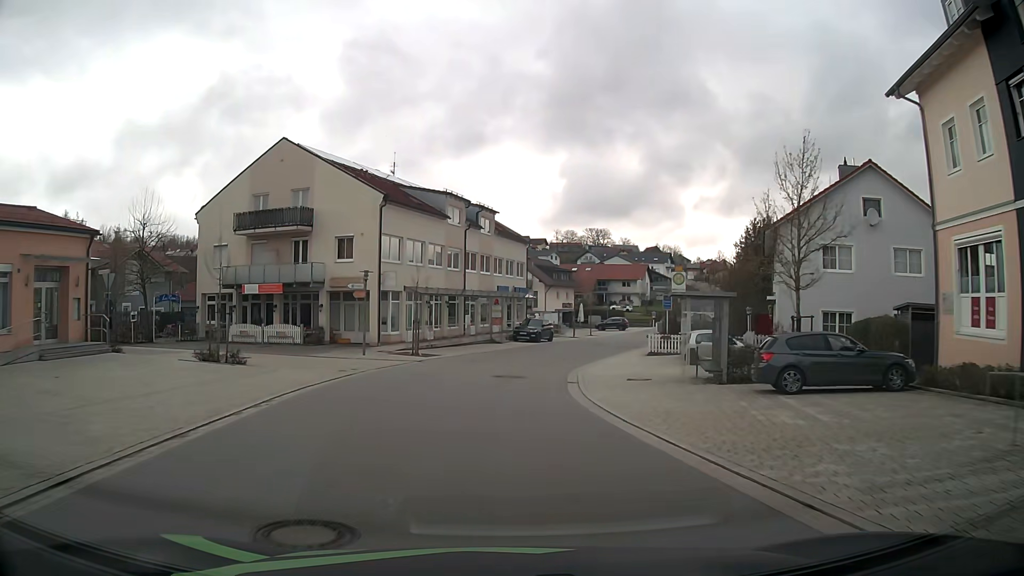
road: tertiary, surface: asphalt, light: Day
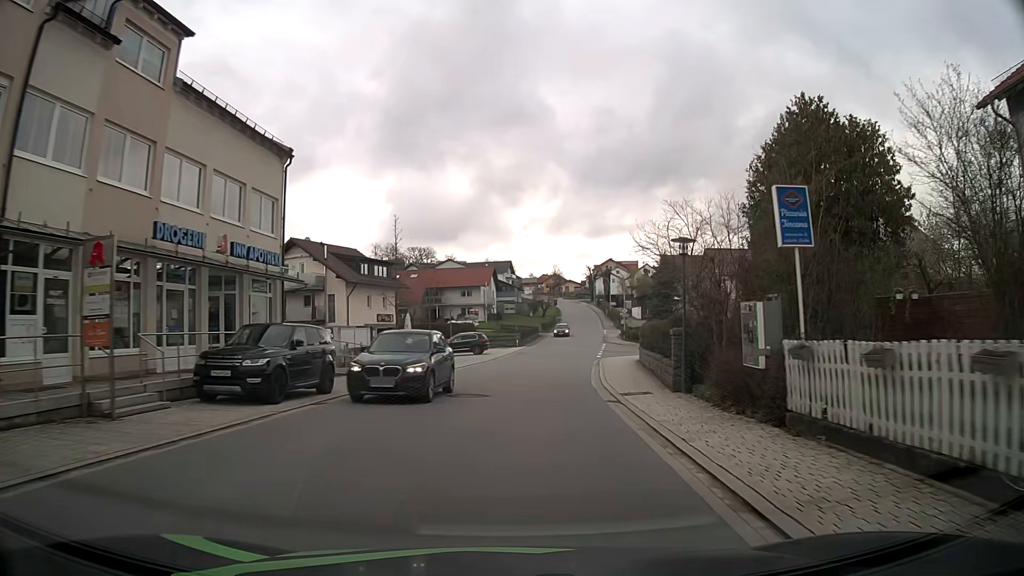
(+3.3, +35.4) m; +15°
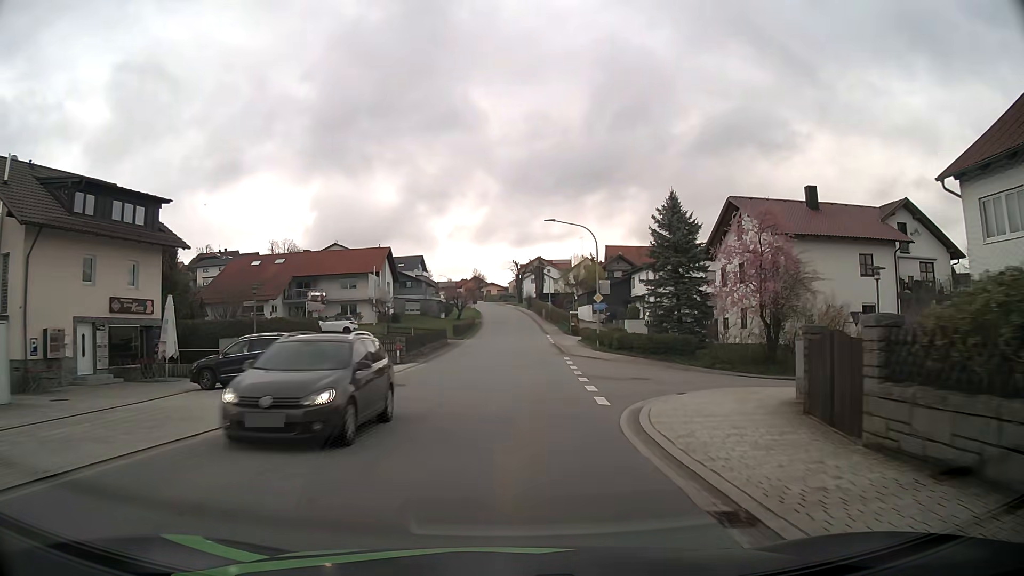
(+2.0, +30.3) m; +6°
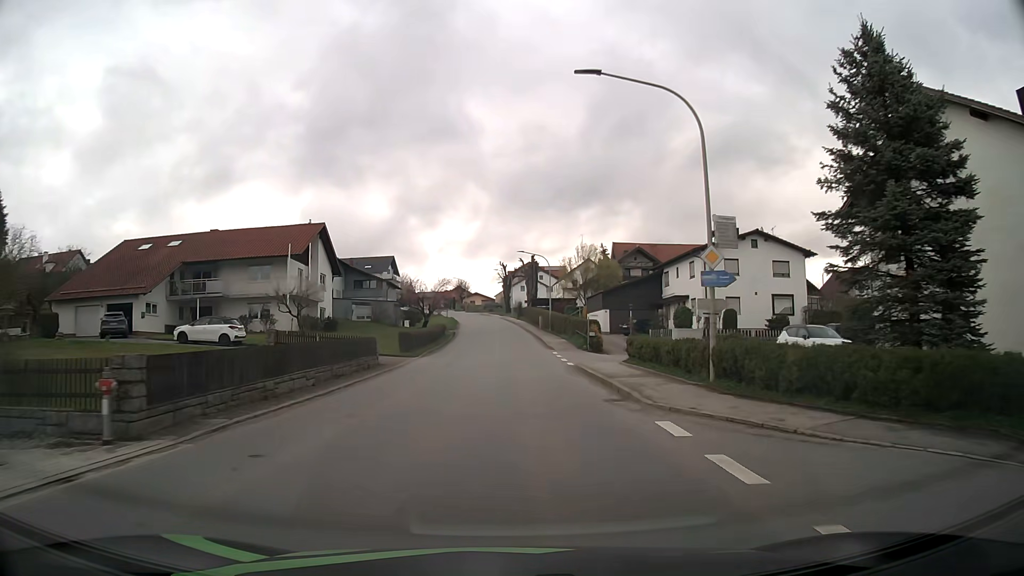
(+0.3, +23.3) m; +1°
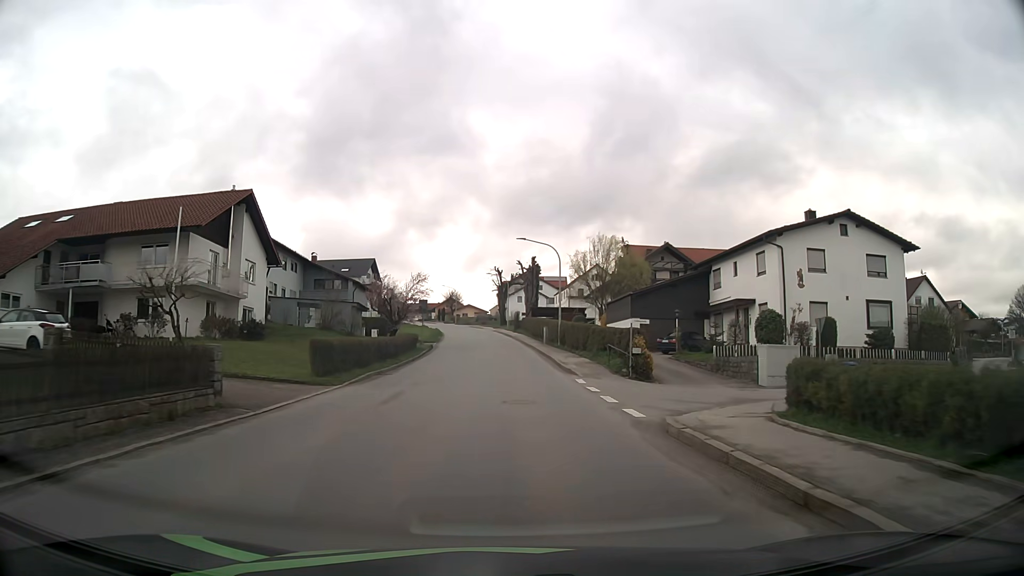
(0.0, +15.6) m; 0°
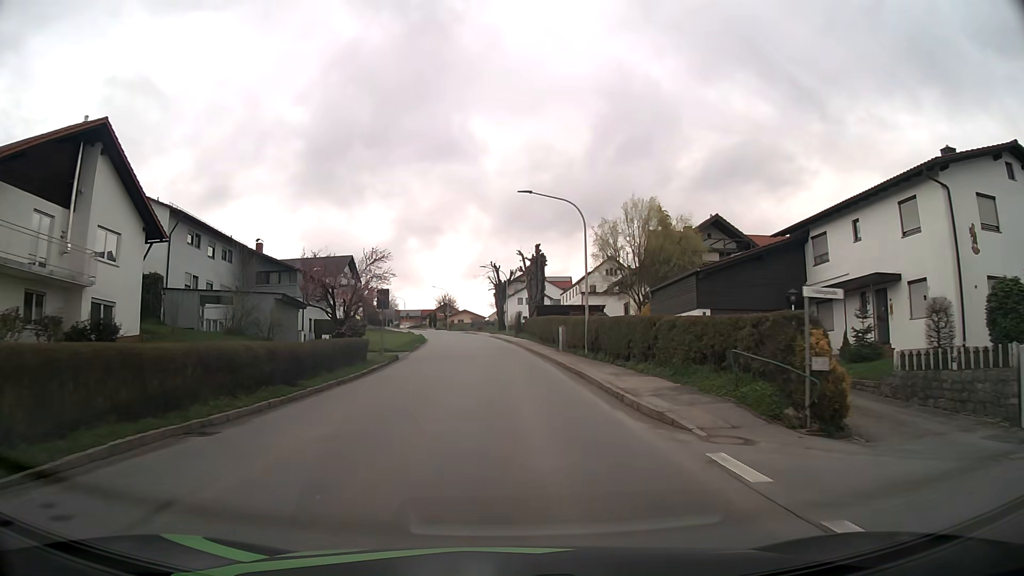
(0.0, +15.7) m; 0°
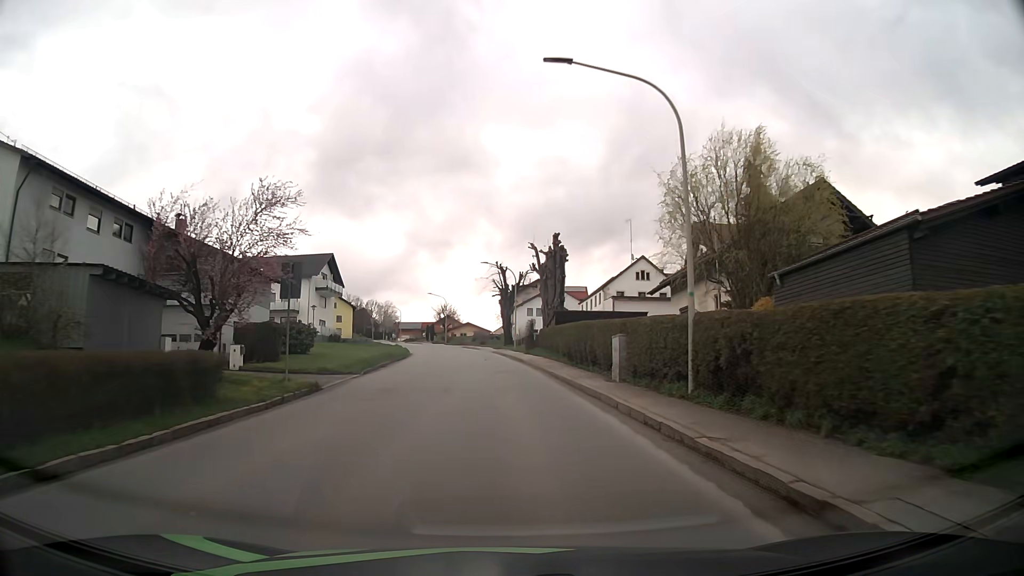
(0.0, +15.7) m; -1°
